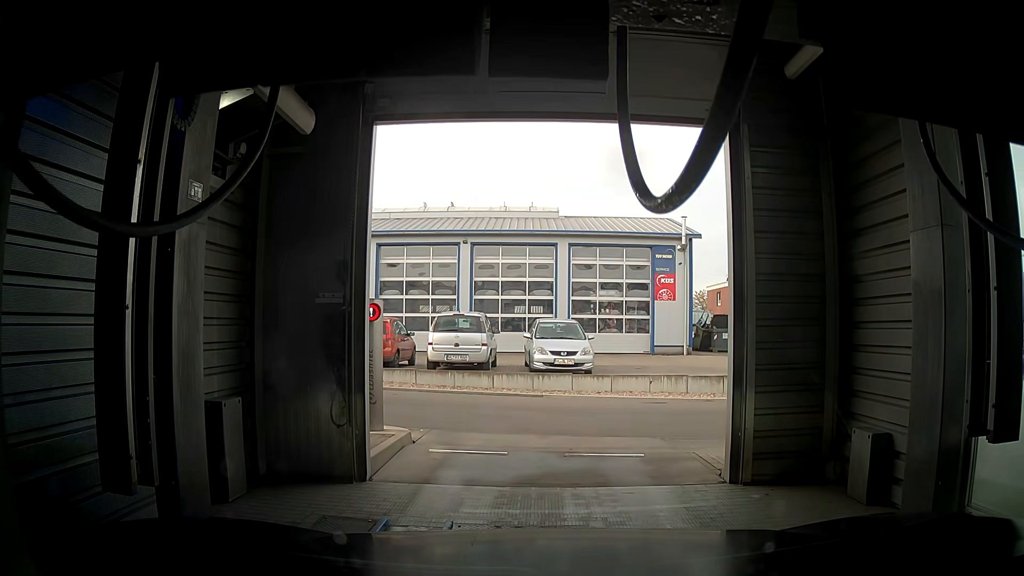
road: service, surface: asphalt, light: Day
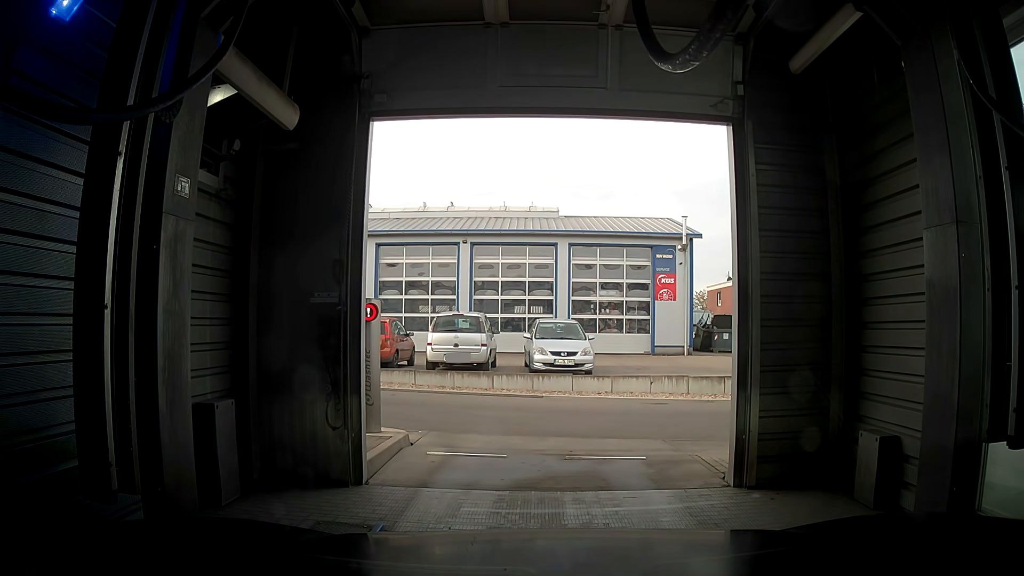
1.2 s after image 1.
(0.0, +0.1) m; 0°
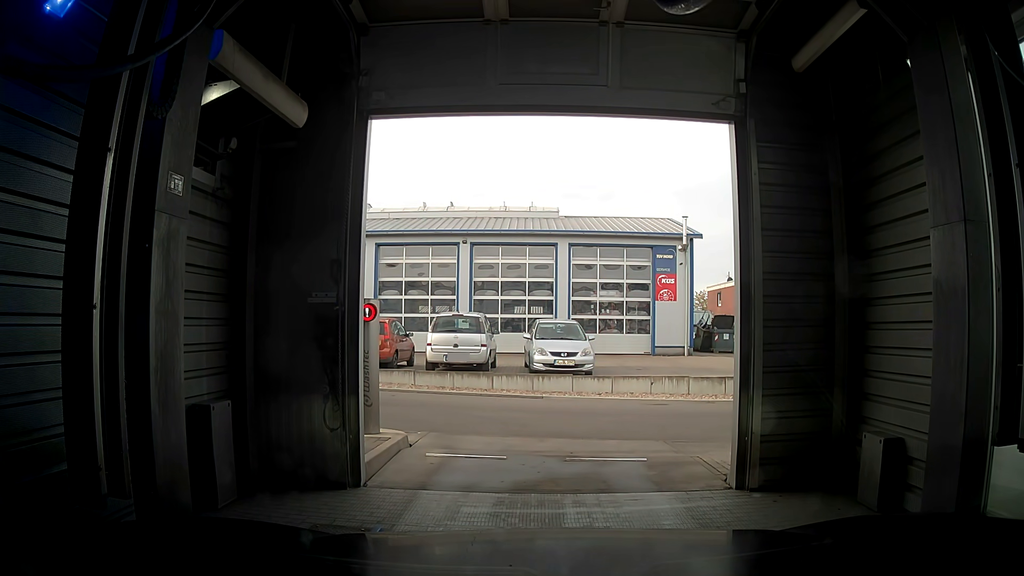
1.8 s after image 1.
(0.0, 0.0) m; 0°
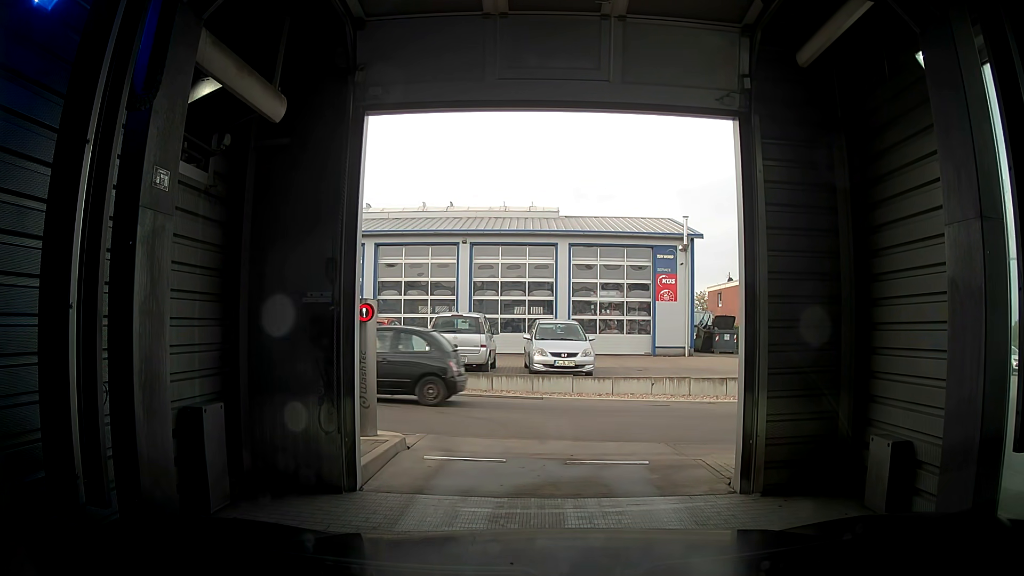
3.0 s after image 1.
(0.0, +0.1) m; 0°
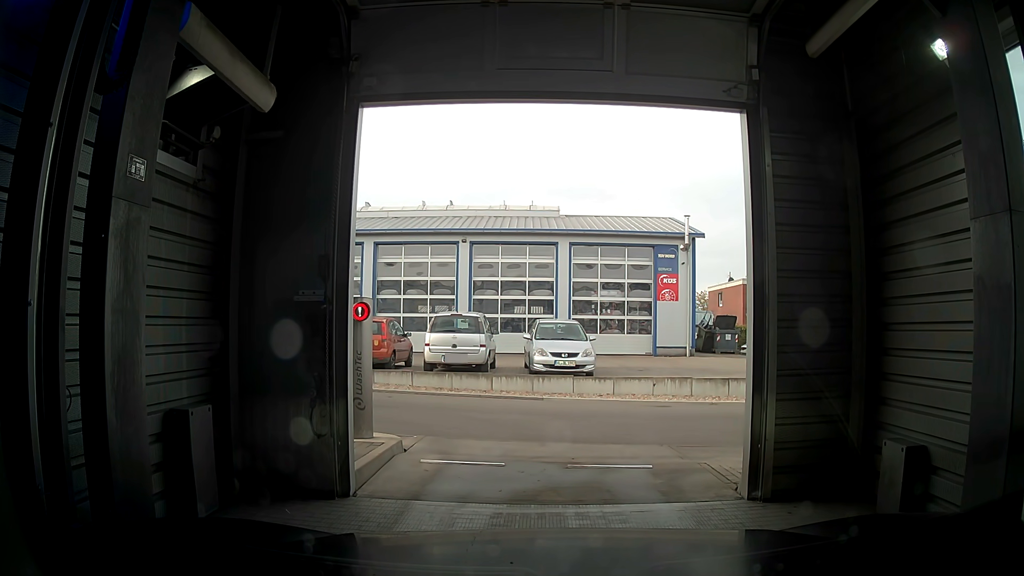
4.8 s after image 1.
(0.0, +0.1) m; 0°
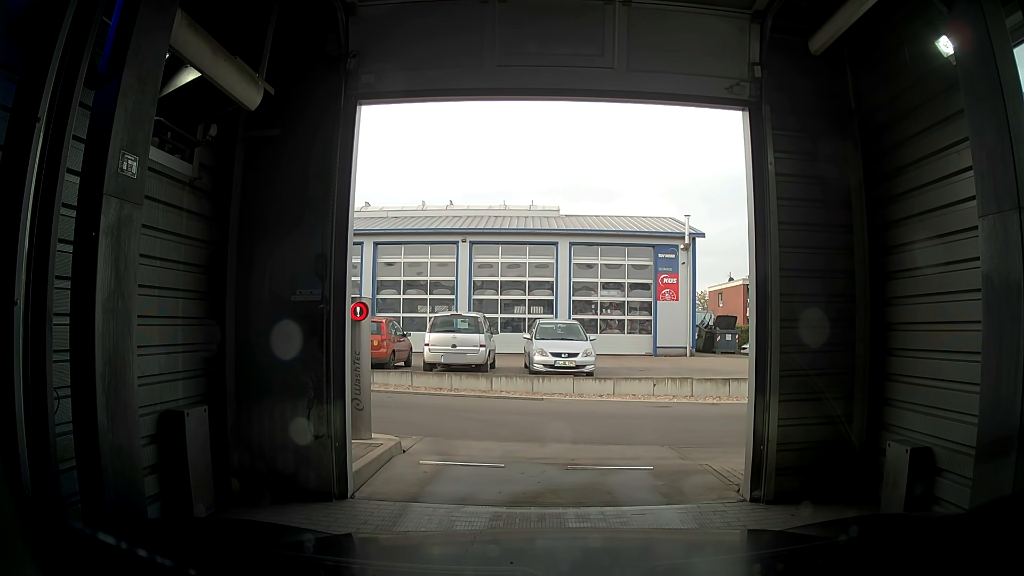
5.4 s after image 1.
(0.0, 0.0) m; 0°
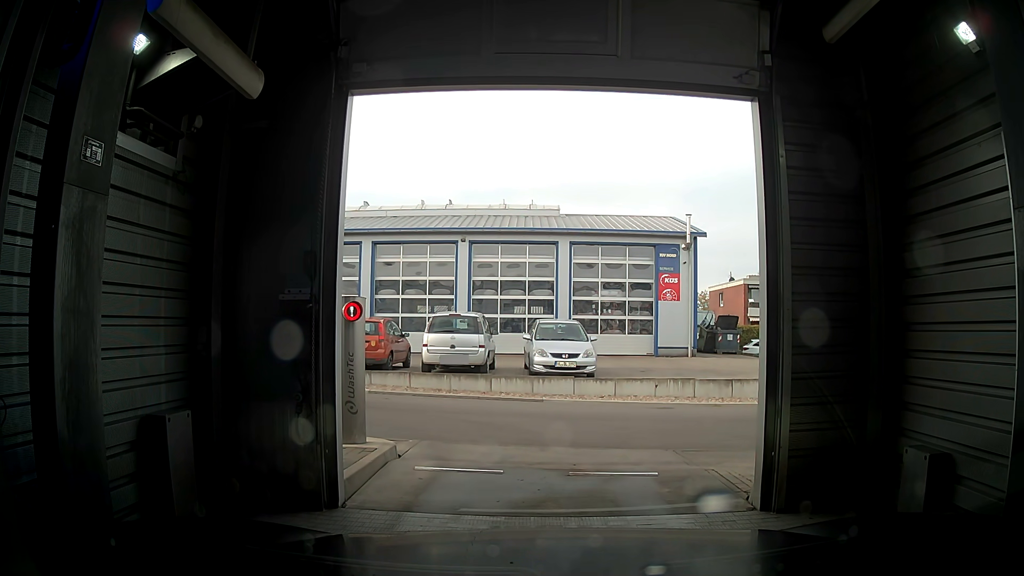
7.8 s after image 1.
(0.0, +0.1) m; 0°
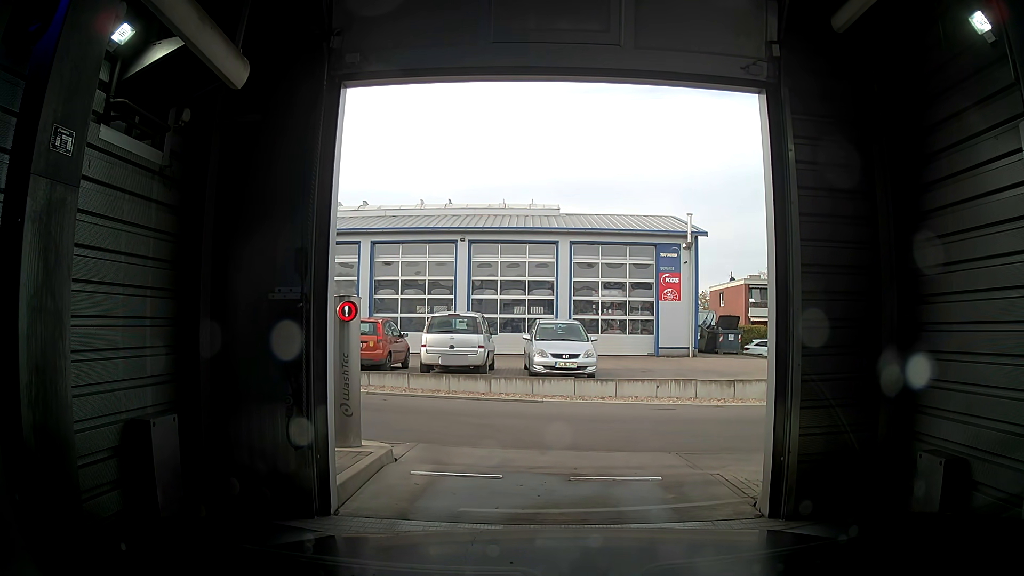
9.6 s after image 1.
(0.0, +0.1) m; 0°
